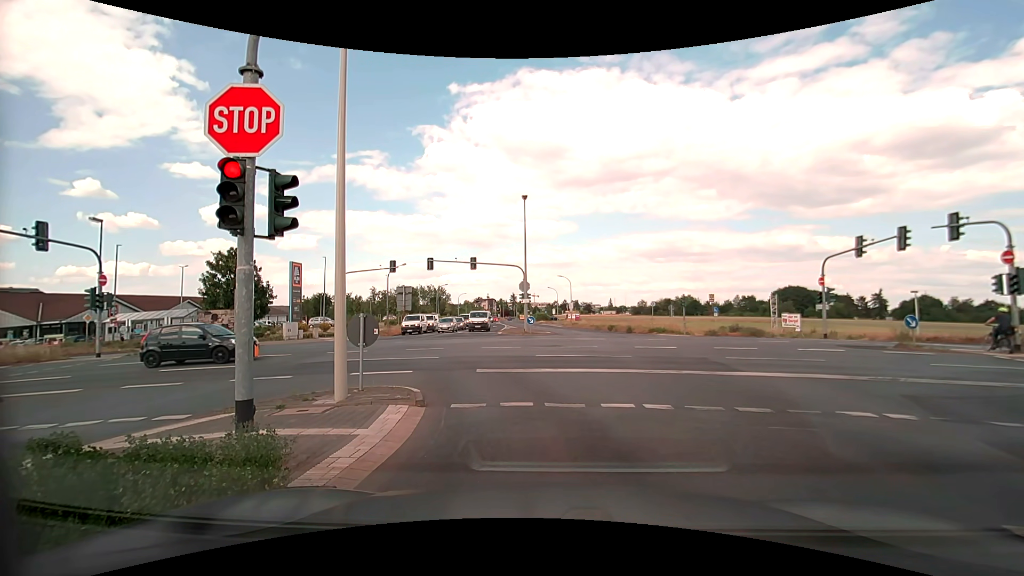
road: tertiary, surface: asphalt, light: Day
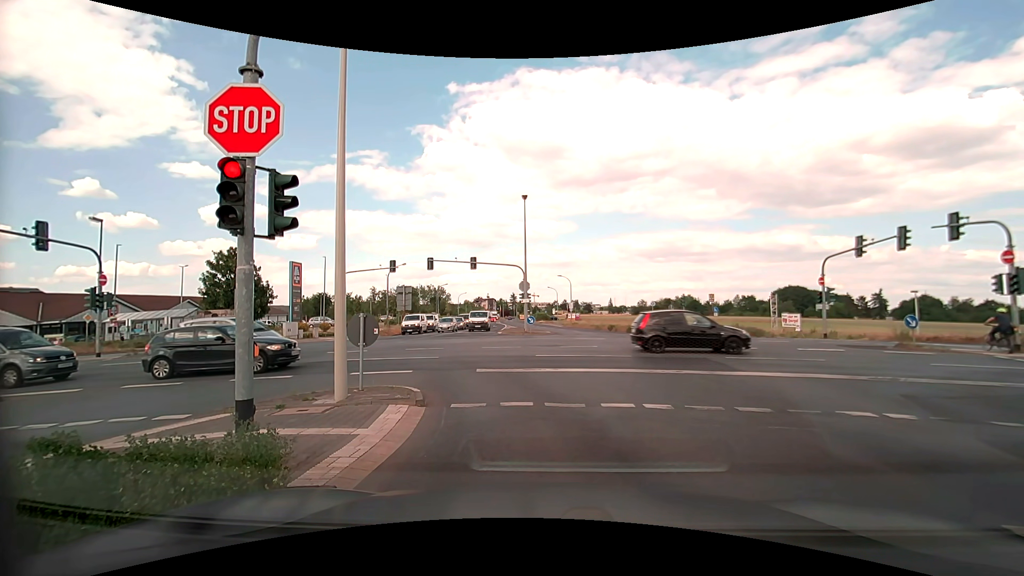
(0.0, 0.0) m; 0°
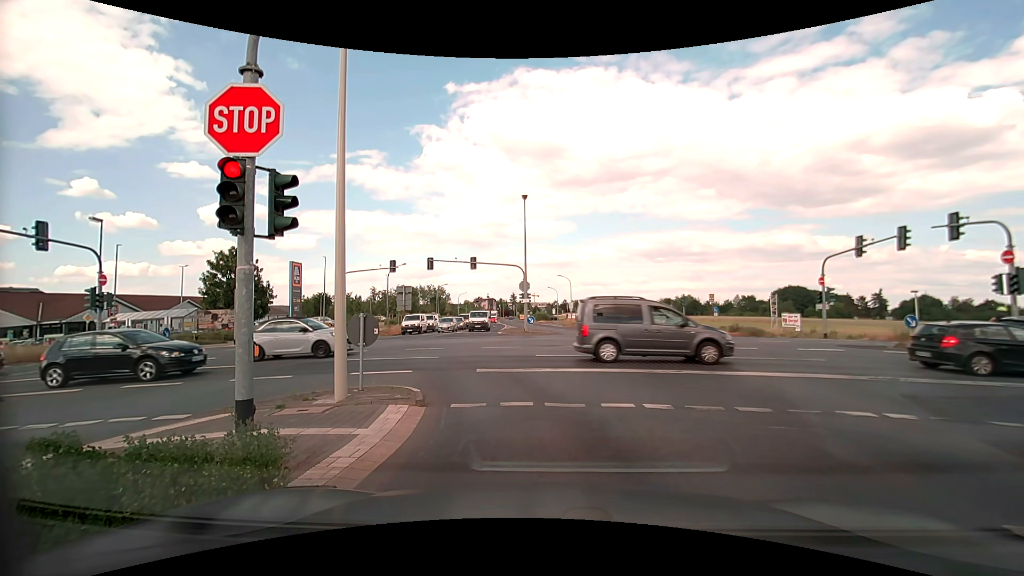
(0.0, 0.0) m; 0°
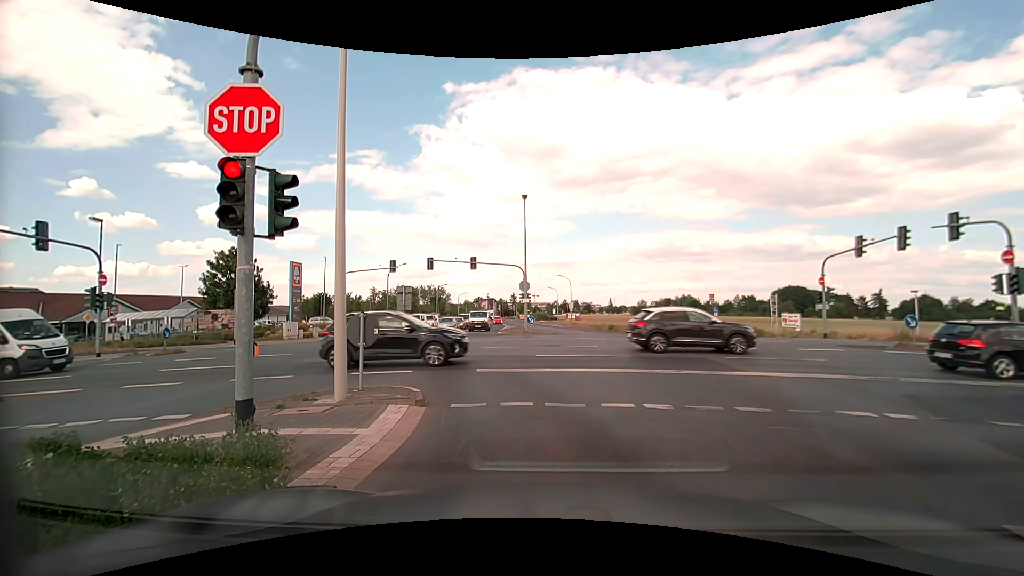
(0.0, 0.0) m; 0°
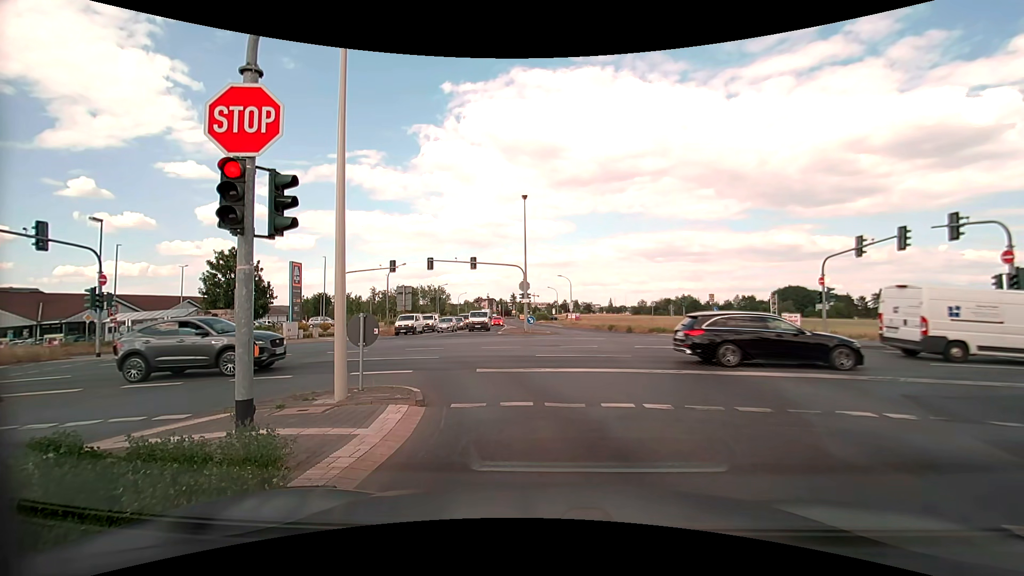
(0.0, 0.0) m; 0°
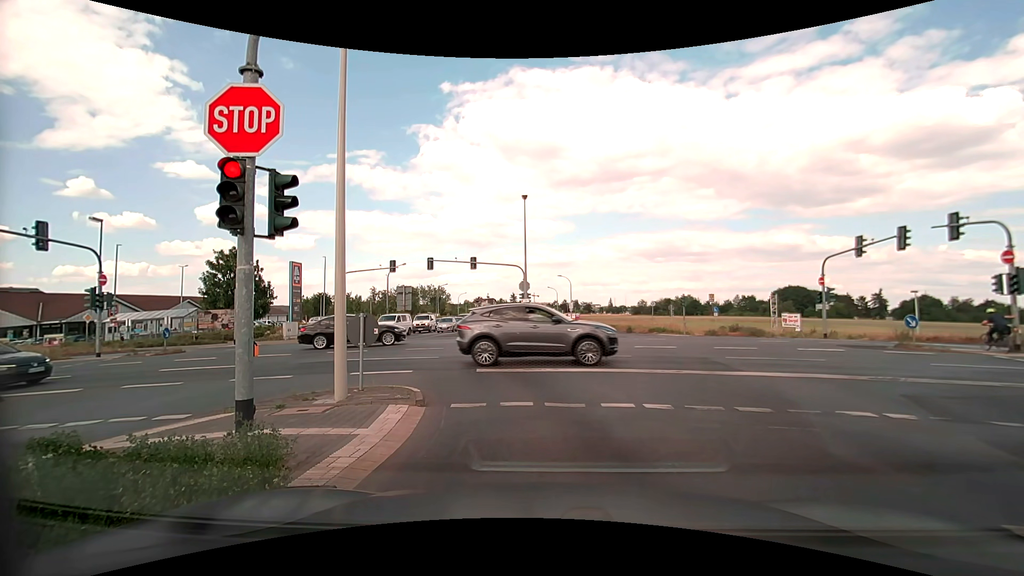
(0.0, 0.0) m; 0°
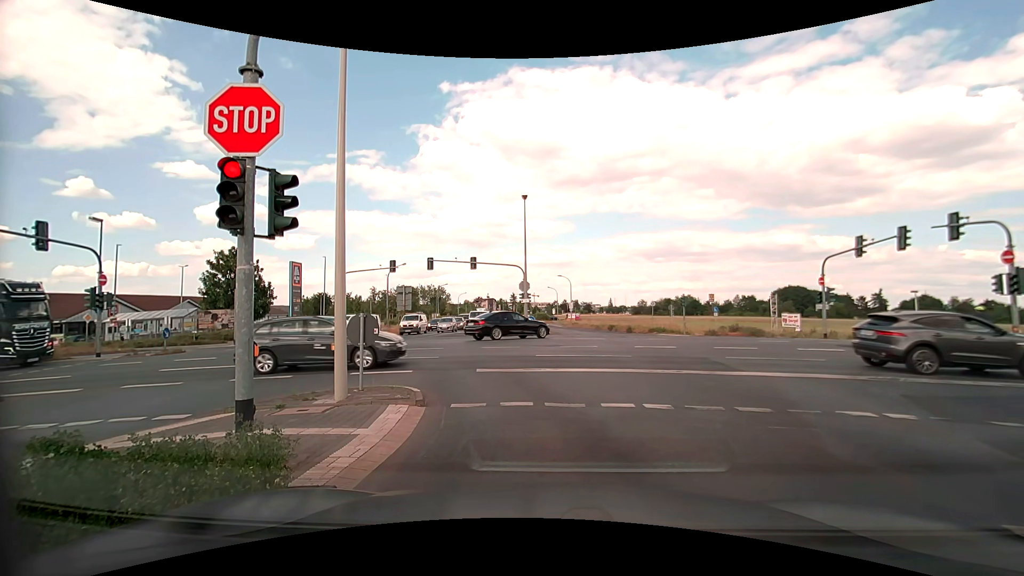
(0.0, 0.0) m; 0°
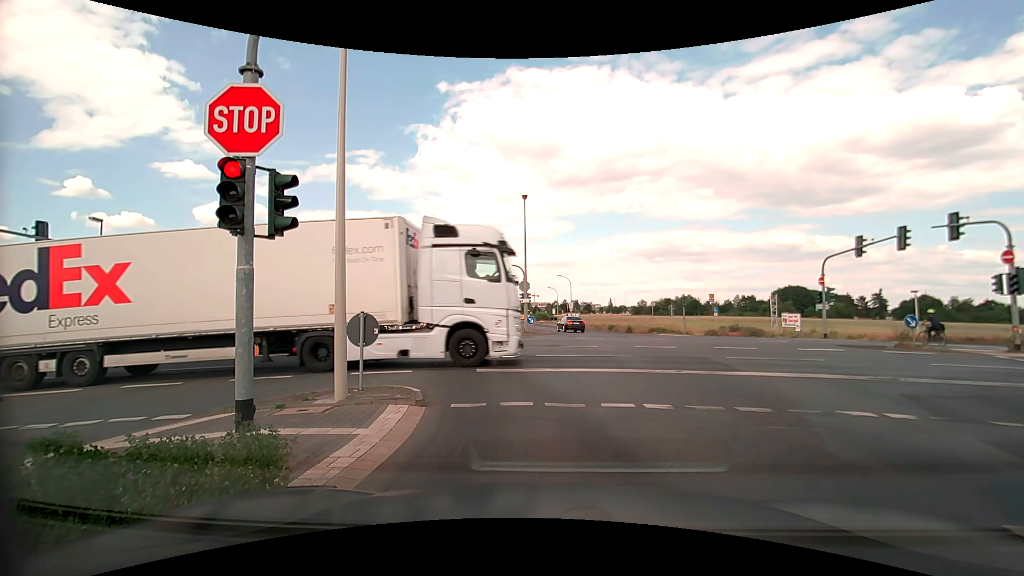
(0.0, 0.0) m; 0°
(0, +10) (-3, +19) (-10, +27) (-19, +31) (-29, +31) (-39, +31) (-49, +31) (-59, +31) (-69, +31) (-79, +31) m
